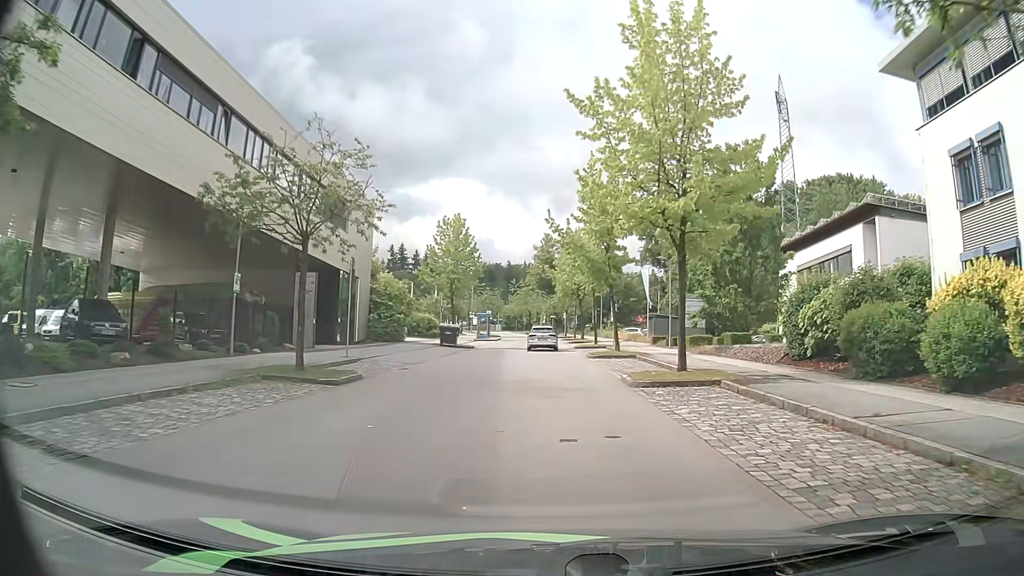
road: residential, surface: asphalt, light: Day
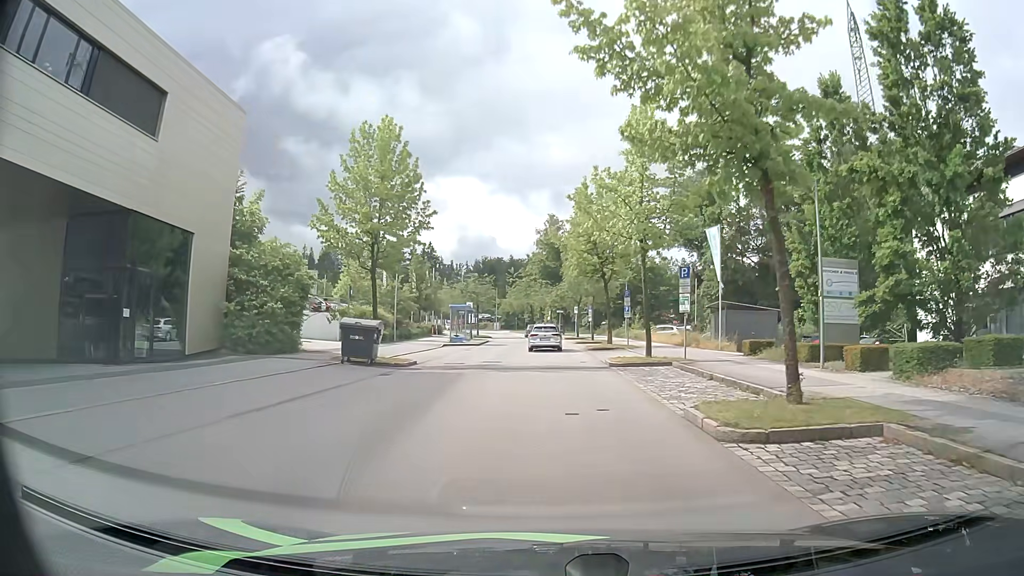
(+0.1, +21.7) m; +1°
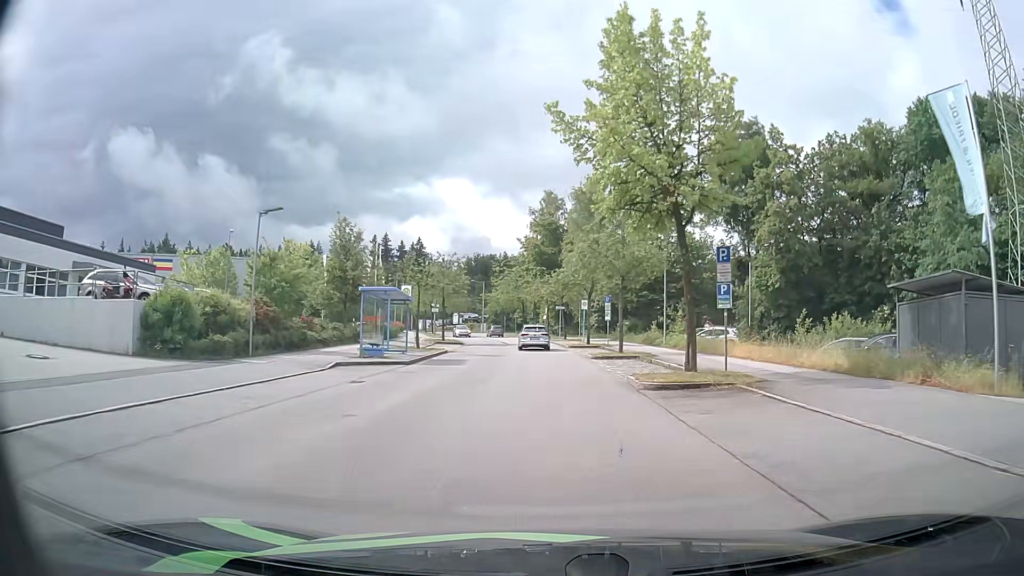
(-0.2, +21.8) m; -1°
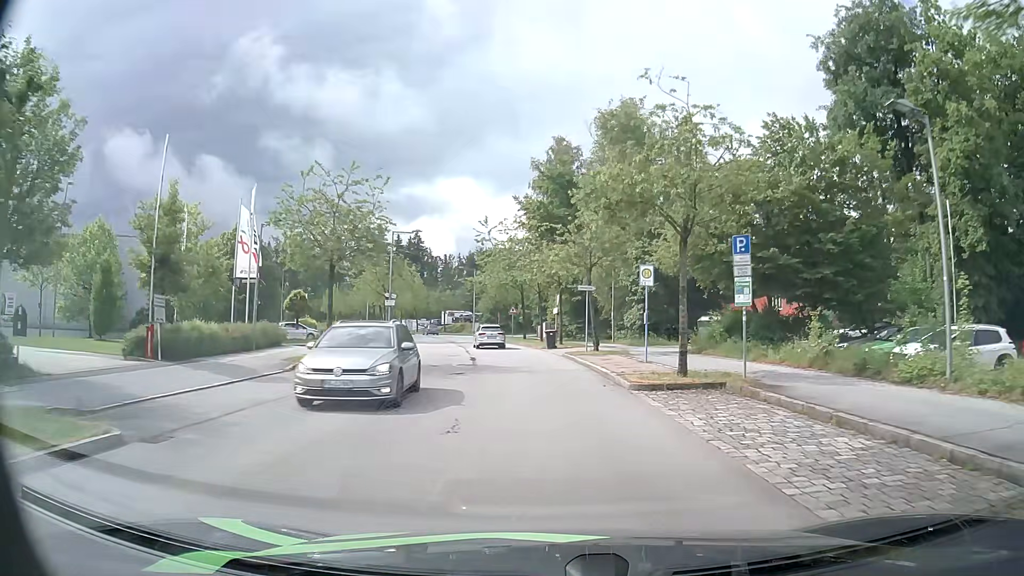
(0.0, +28.4) m; 0°
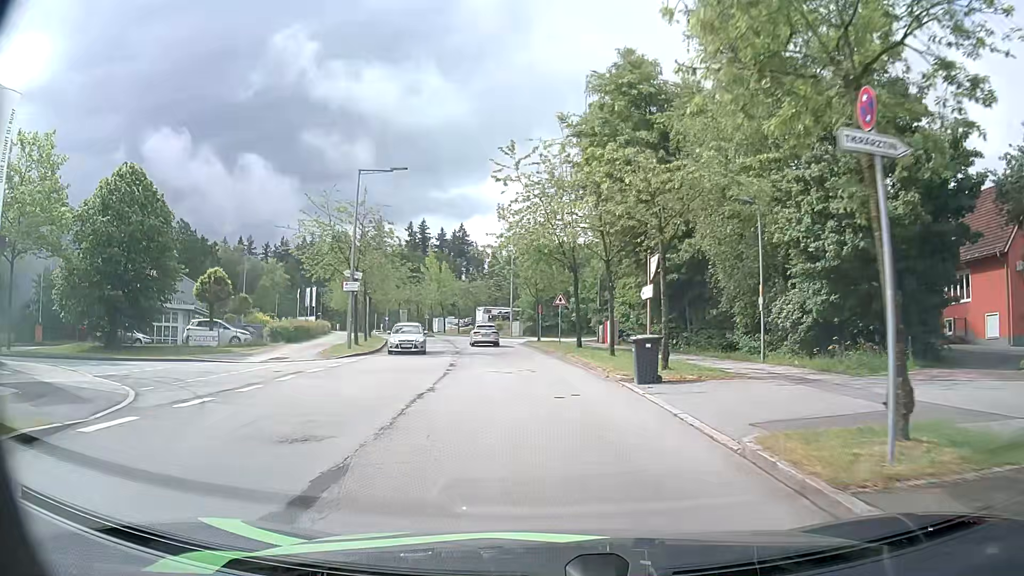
(-0.7, +23.1) m; -4°
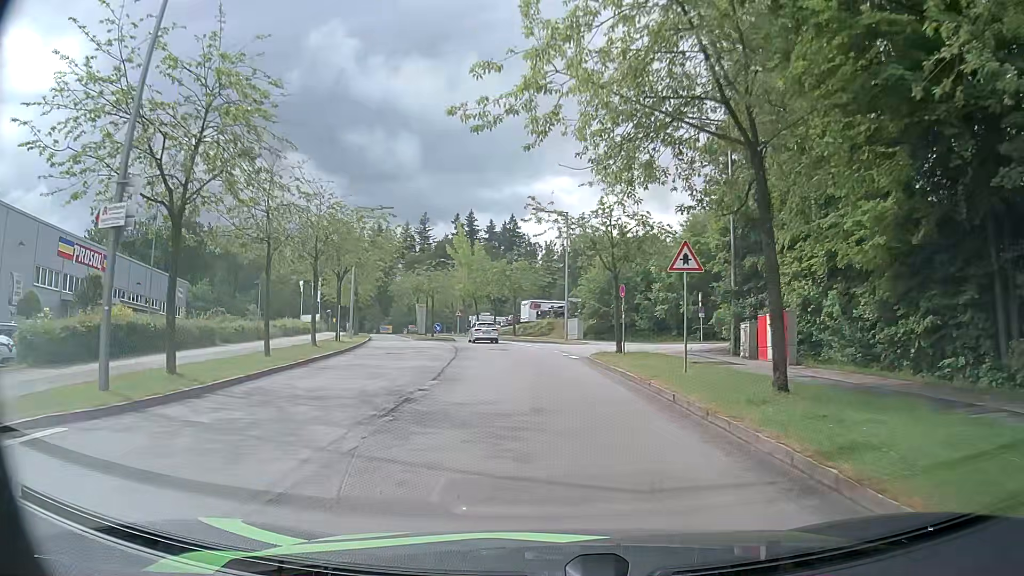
(-1.1, +22.8) m; -5°
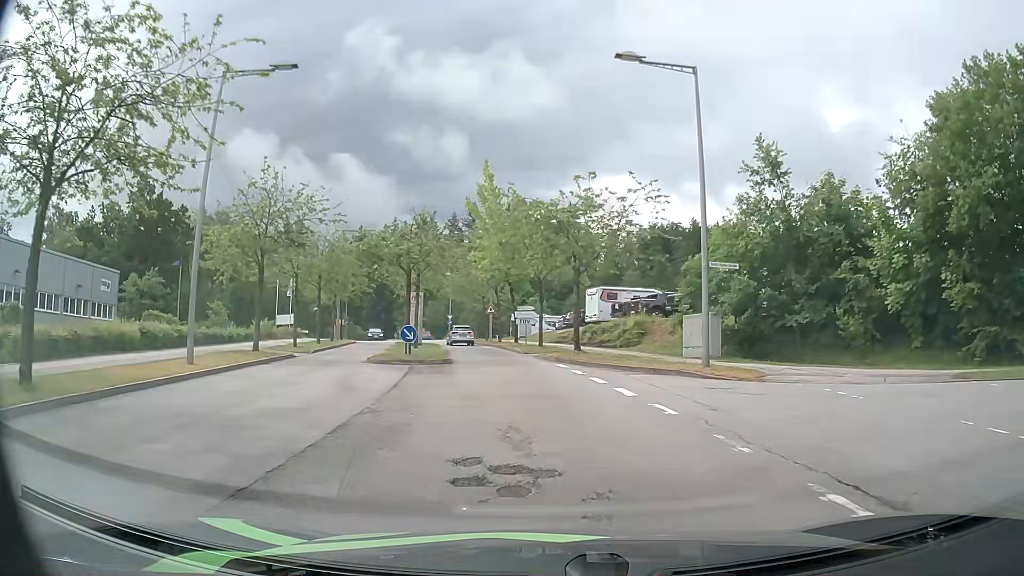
(-1.4, +27.4) m; -5°
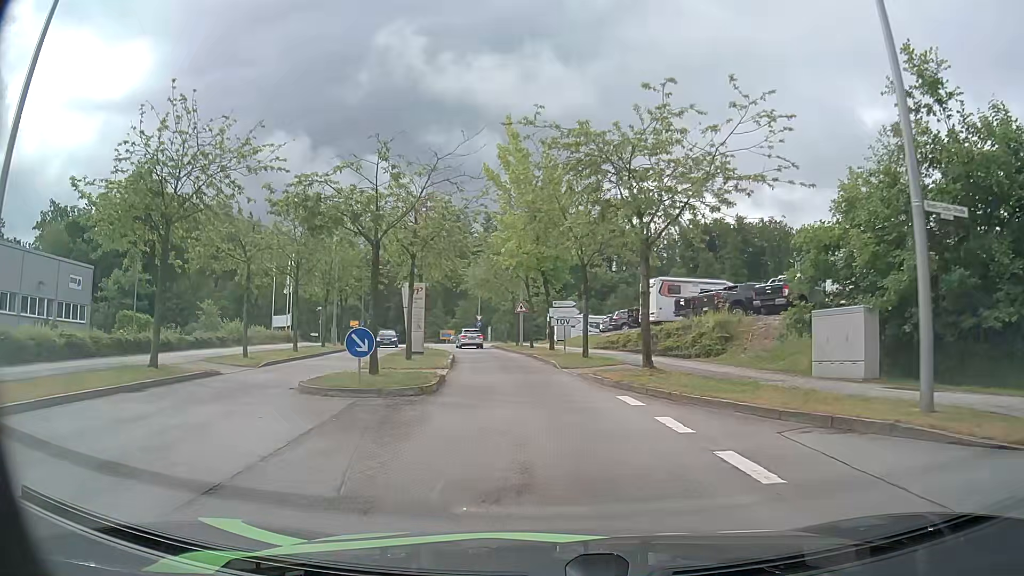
(-0.3, +10.0) m; -3°
(0, +10) (-1, +20) (-2, +30) (-4, +40) (-6, +50) (-7, +60) (-3, +68) (+6, +73) (+16, +76) (+25, +80) m
